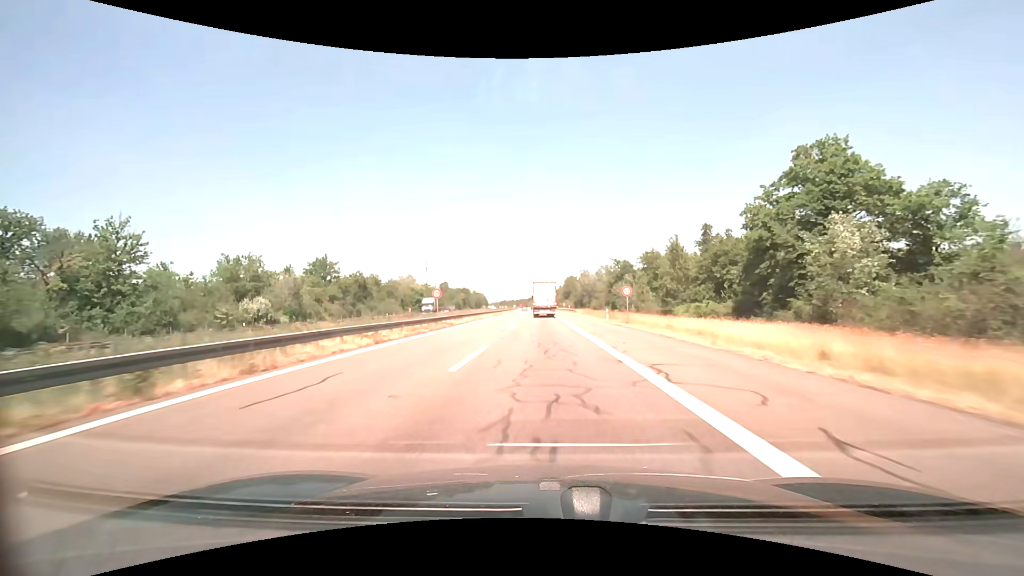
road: motorway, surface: asphalt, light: Day
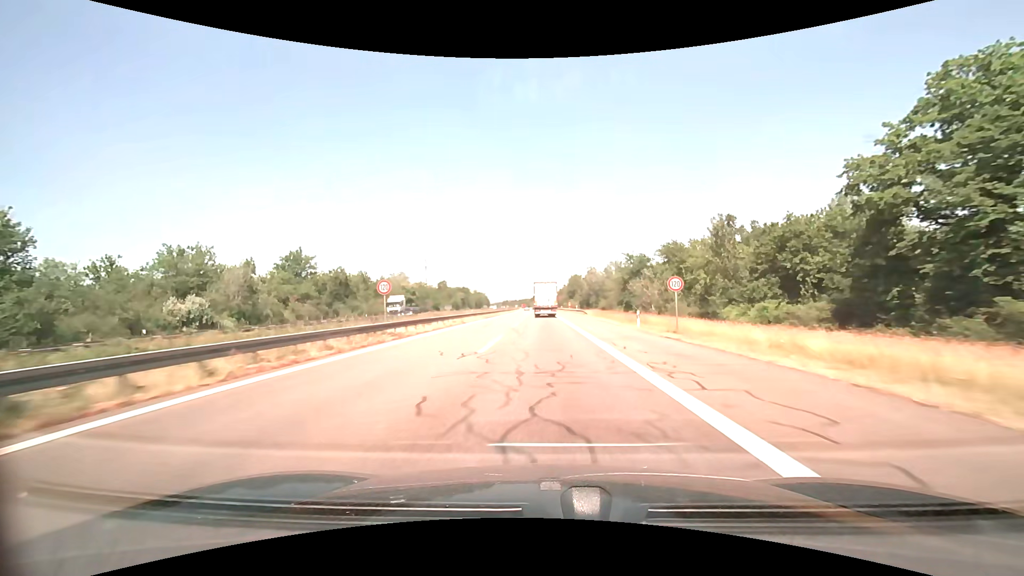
(-0.1, +13.6) m; 0°
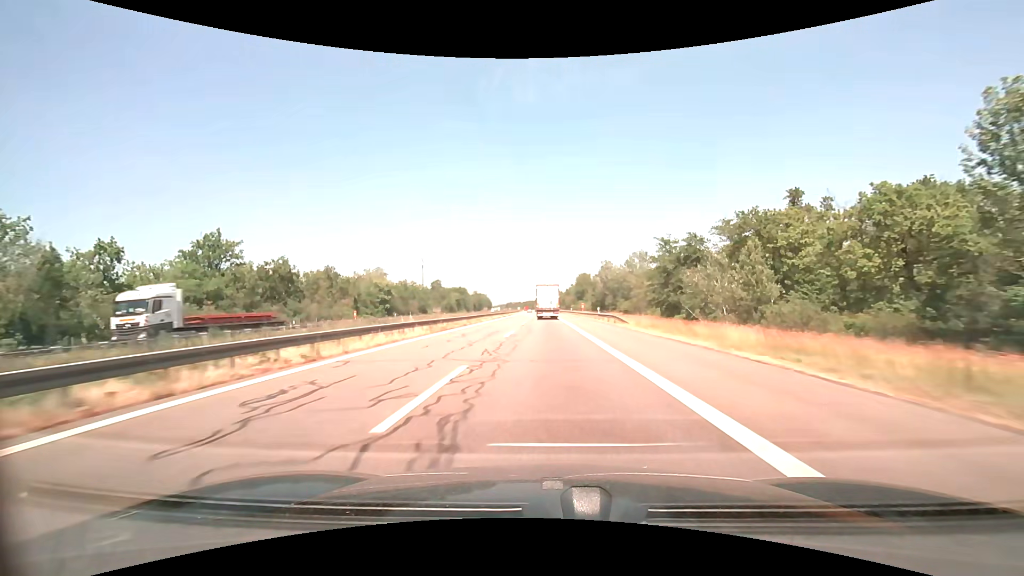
(-0.1, +27.2) m; -1°
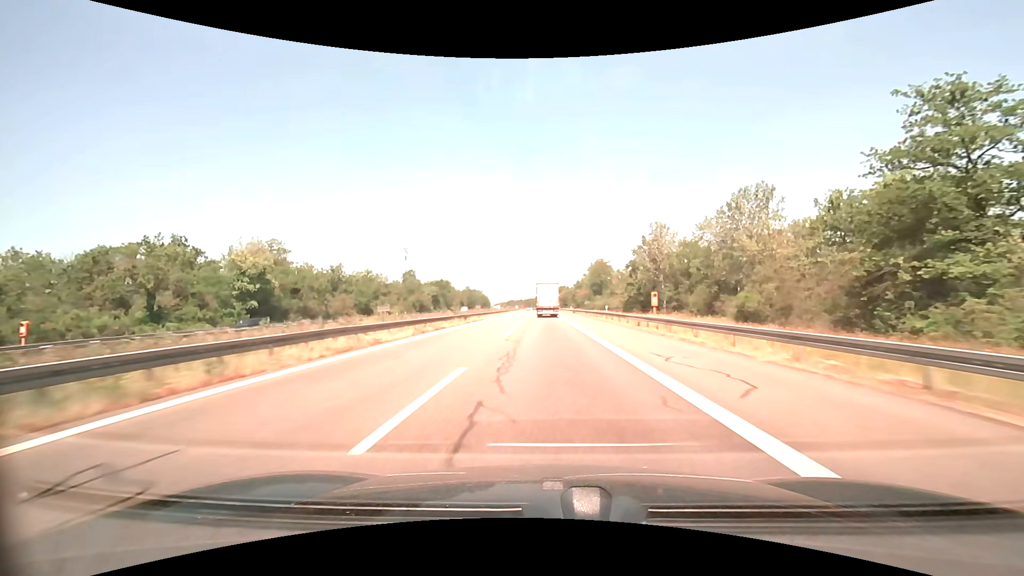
(-0.2, +54.7) m; 0°
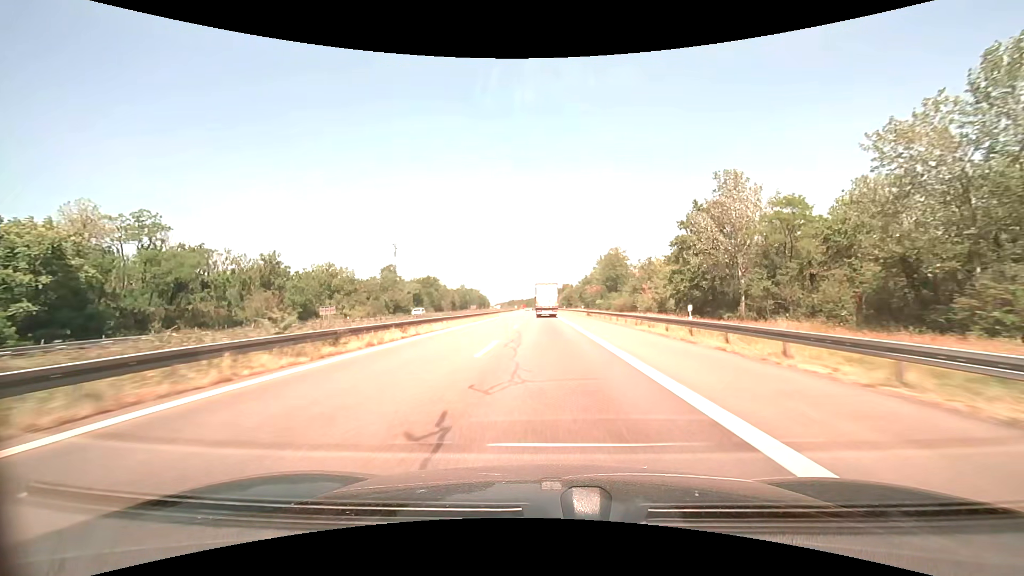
(0.0, +27.5) m; 0°
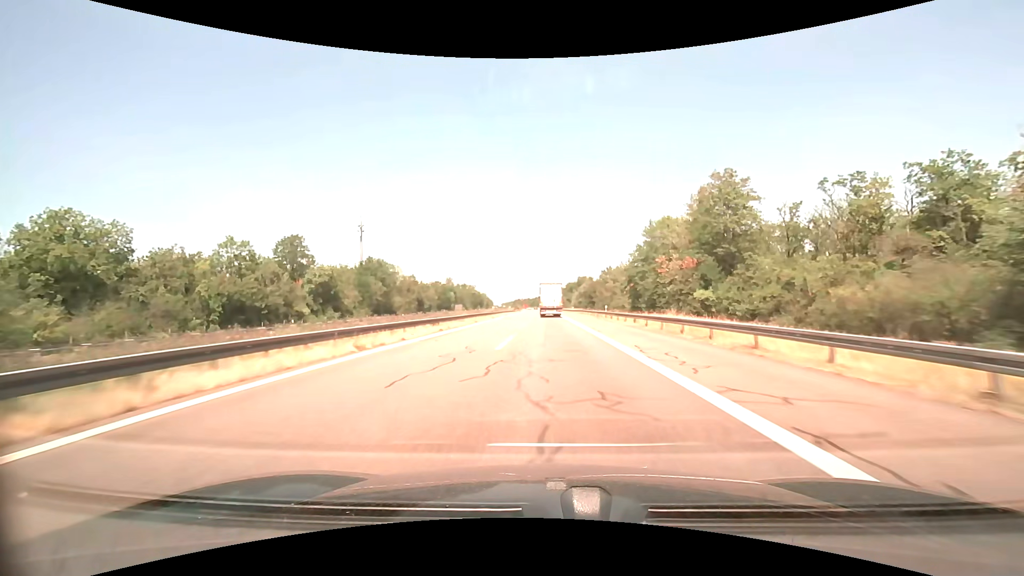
(-0.7, +69.5) m; -1°
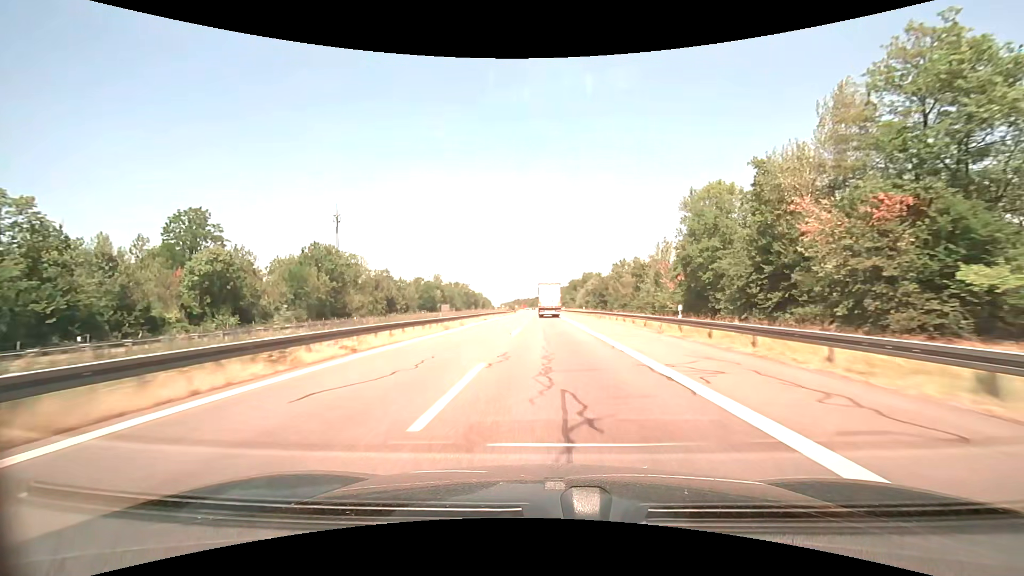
(0.0, +28.1) m; 0°
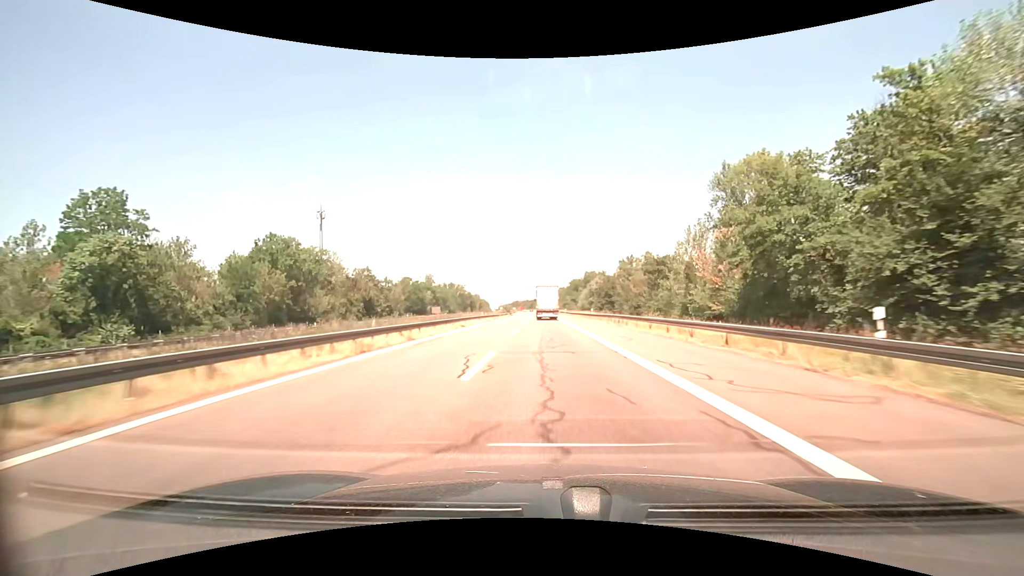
(0.0, +14.1) m; 0°
(0, +10) (0, +20) (0, +30) (0, +40) (0, +50) (0, +60) (0, +70) (-1, +80) (-1, +90) (-1, +100) m
